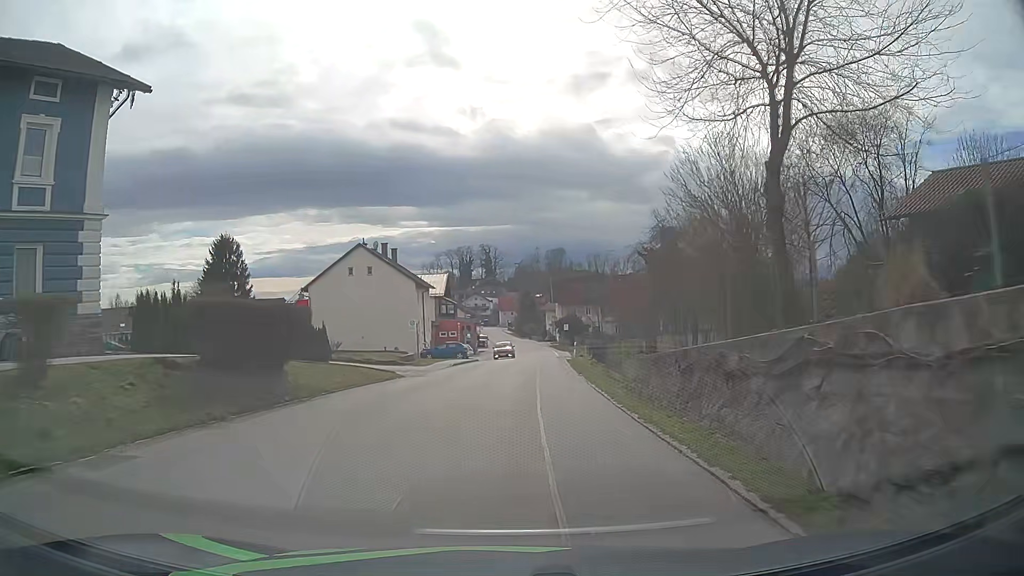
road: secondary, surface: asphalt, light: Day
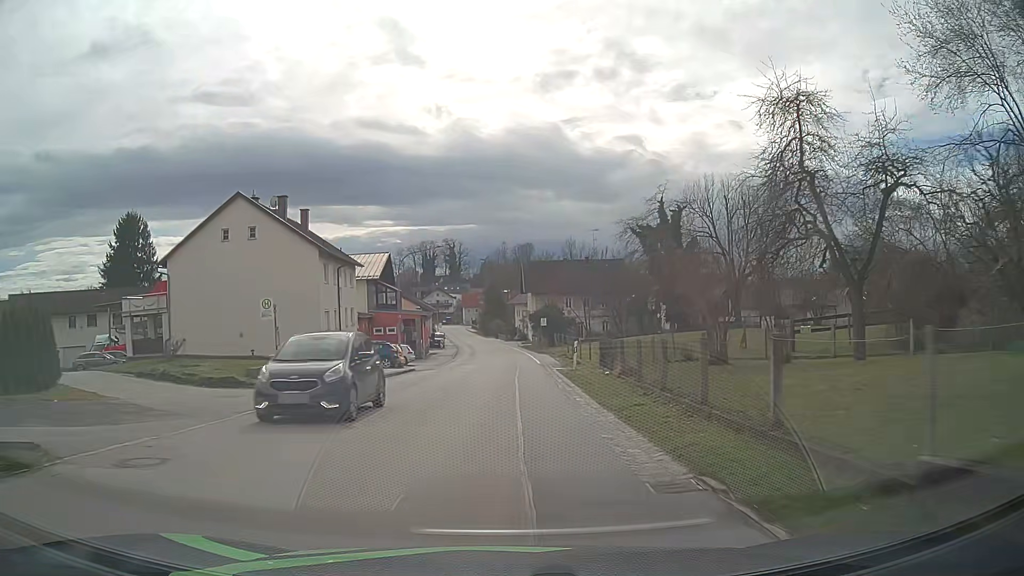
(+0.6, +21.1) m; +2°
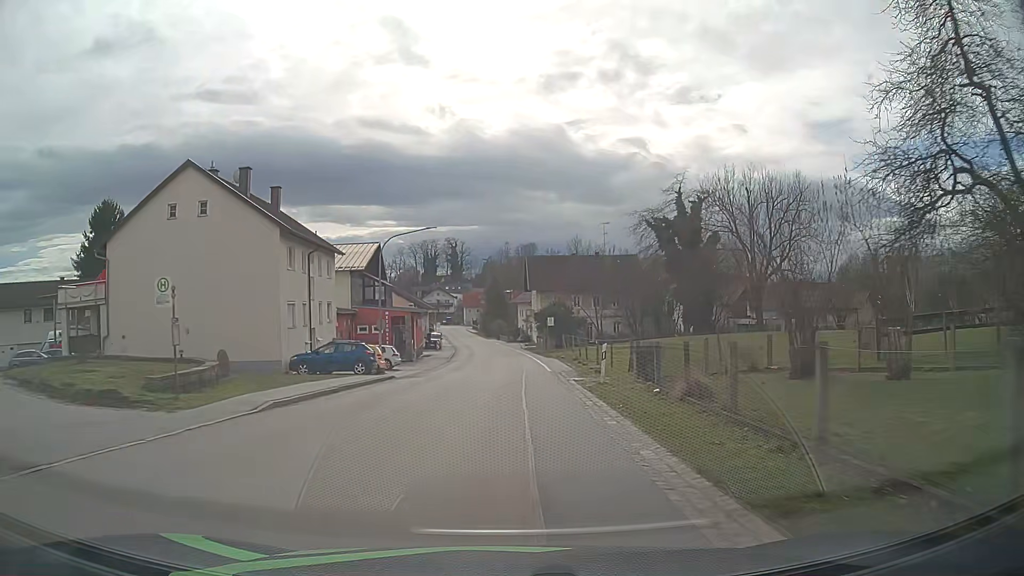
(0.0, +7.3) m; 0°
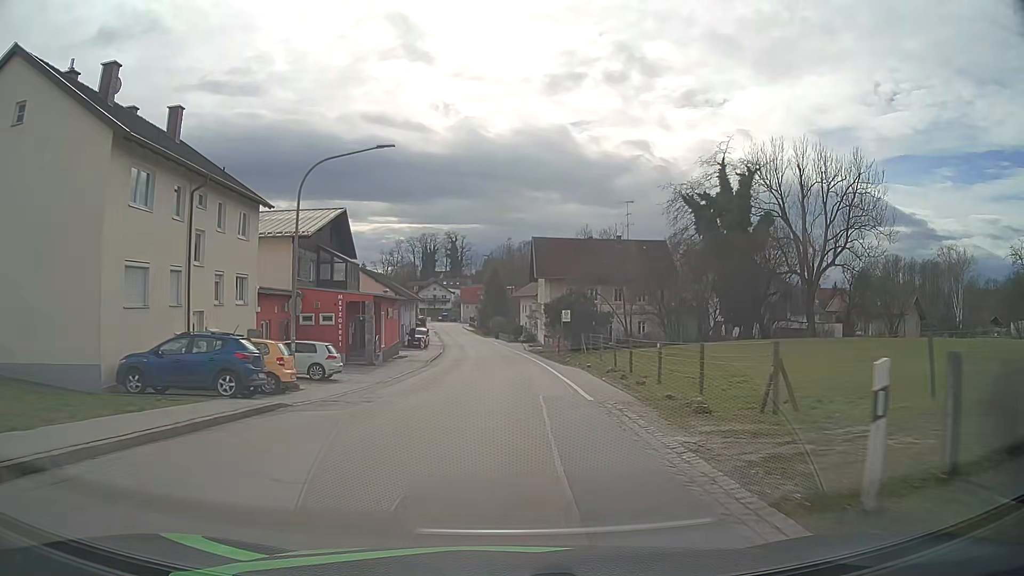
(-0.1, +14.9) m; 0°
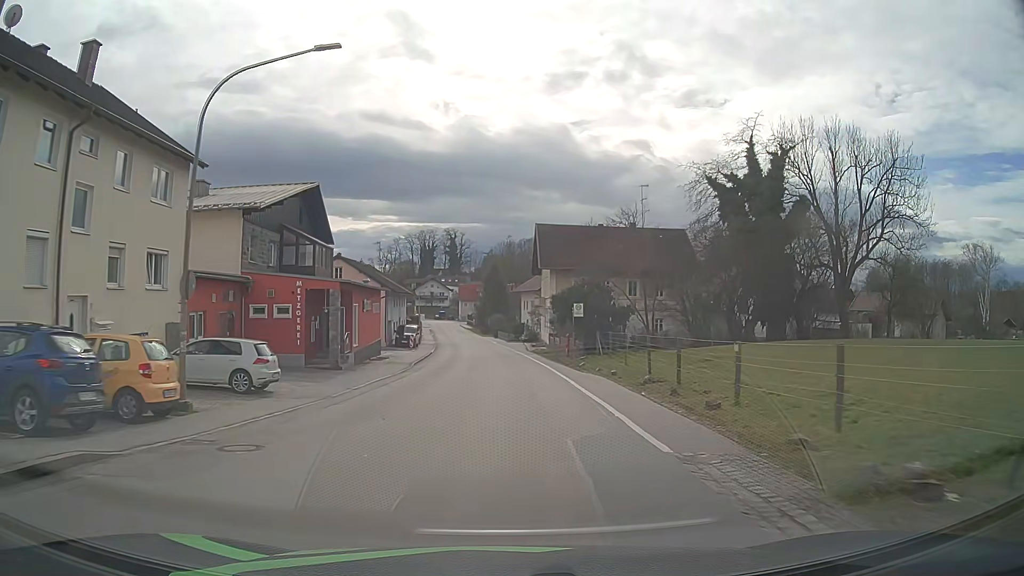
(0.0, +7.6) m; 0°
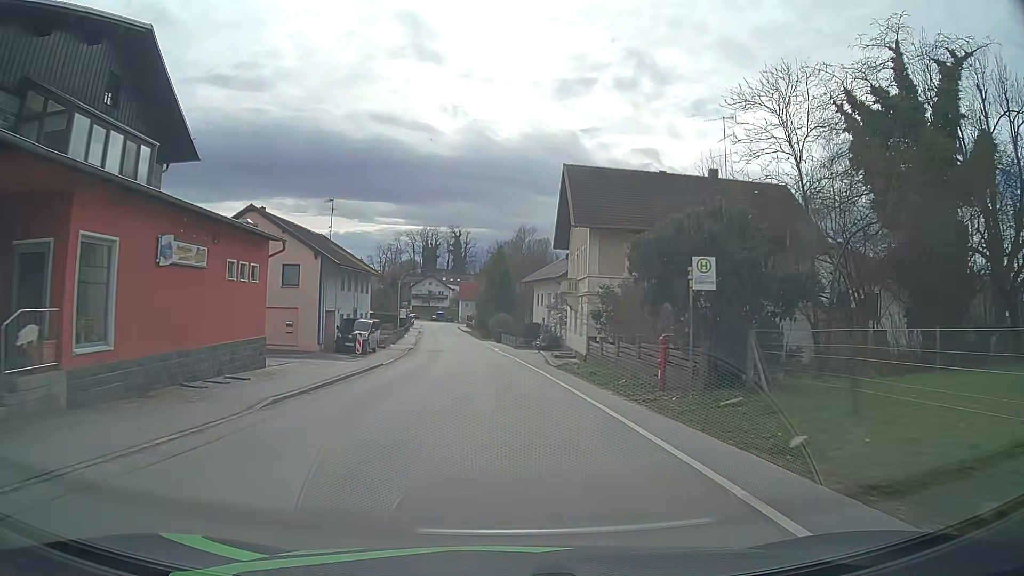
(-0.1, +23.1) m; -1°
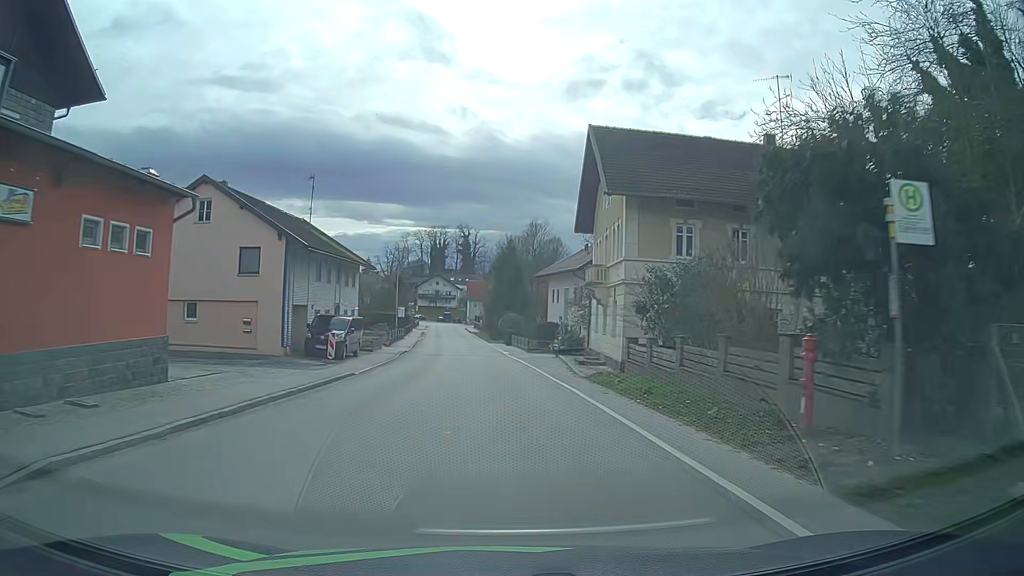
(0.0, +7.8) m; -1°
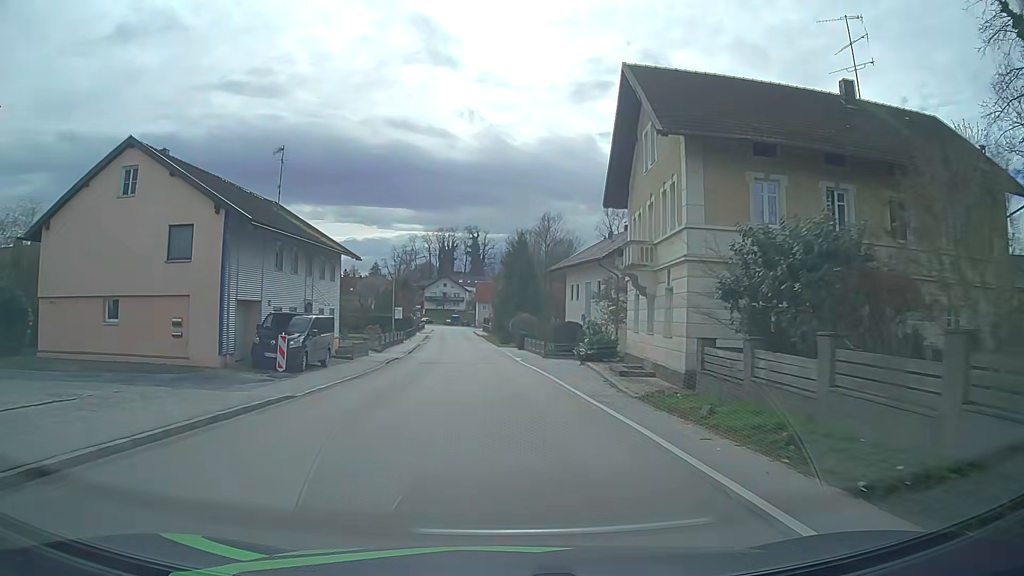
(0.0, +7.9) m; -1°
(0, +10) (0, +20) (-1, +30) (-1, +40) (-2, +50) (-3, +60) (-3, +70) (-4, +80) (-5, +90) (-6, +100) m
